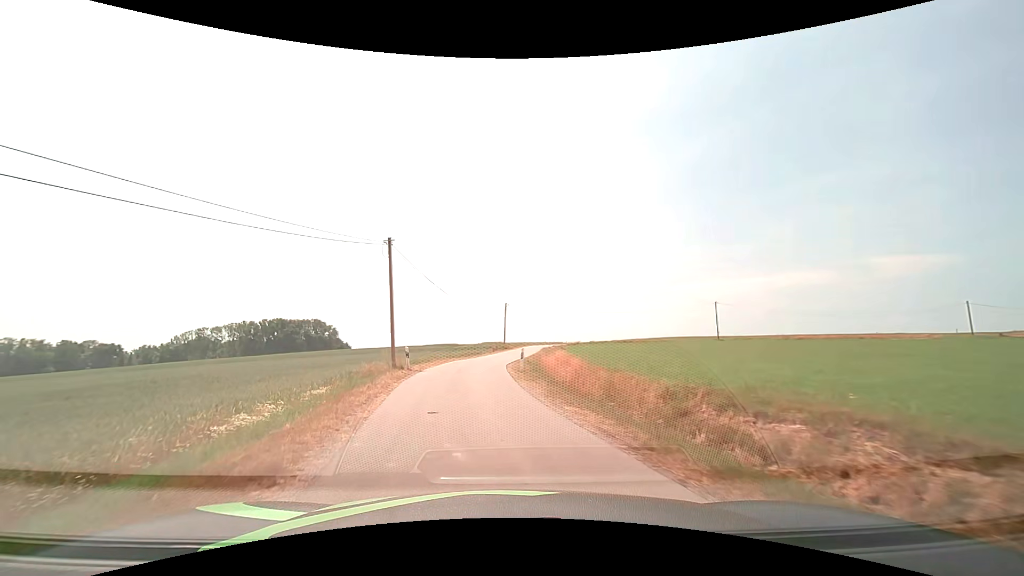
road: unclassified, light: Day
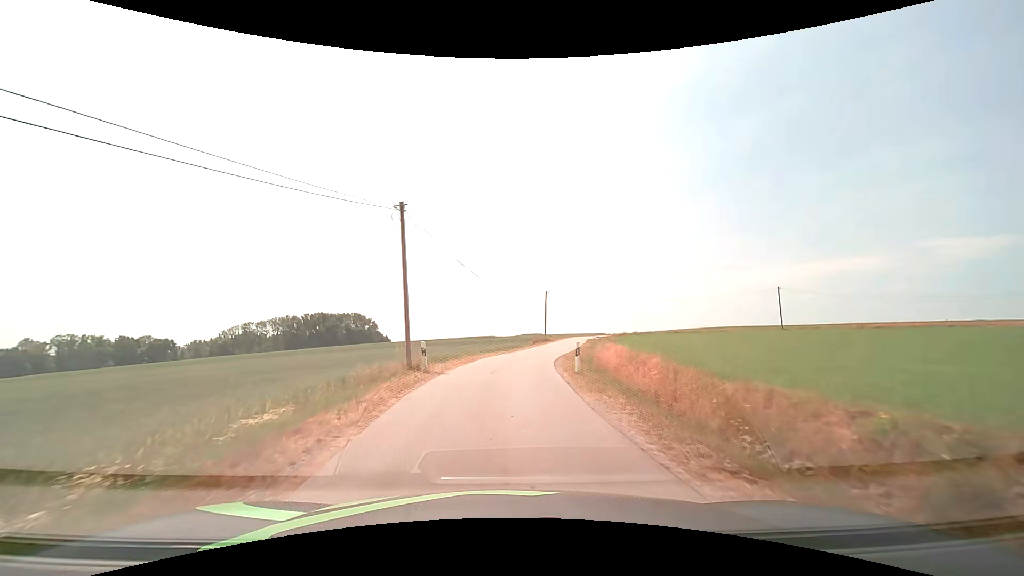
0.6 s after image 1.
(-0.3, +5.8) m; -5°
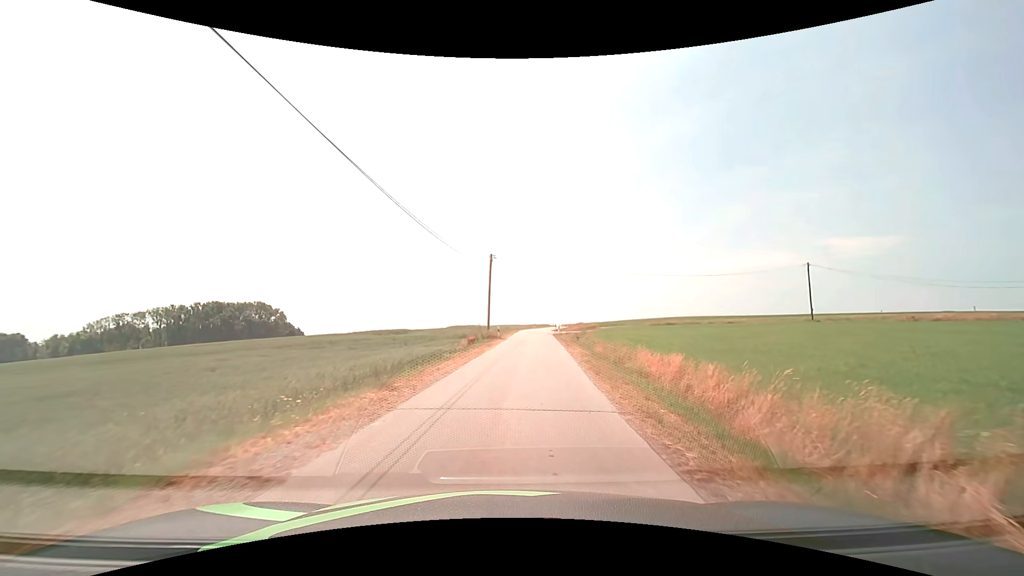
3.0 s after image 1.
(+0.6, +26.2) m; +8°
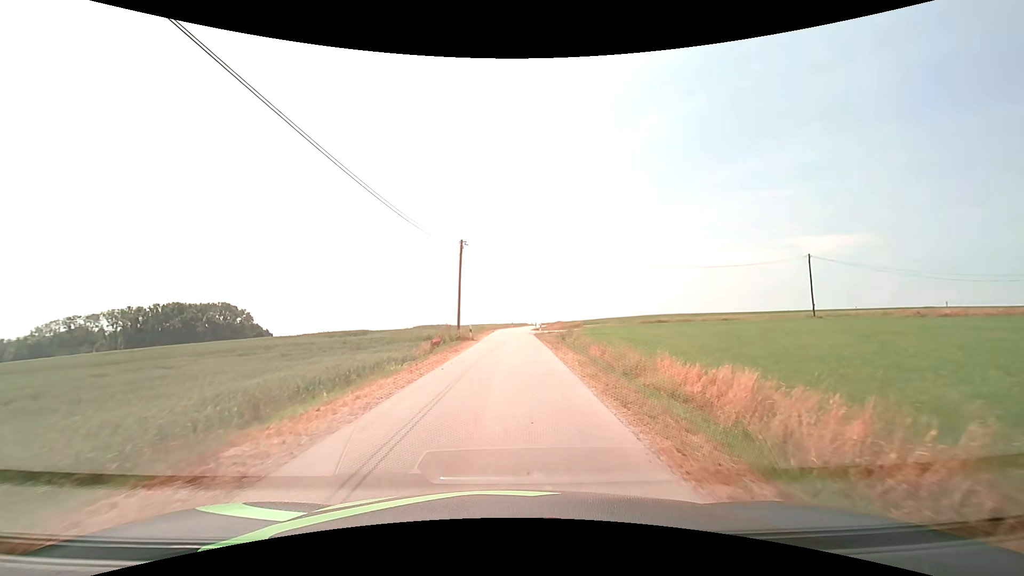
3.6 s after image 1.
(+0.1, +5.7) m; +2°
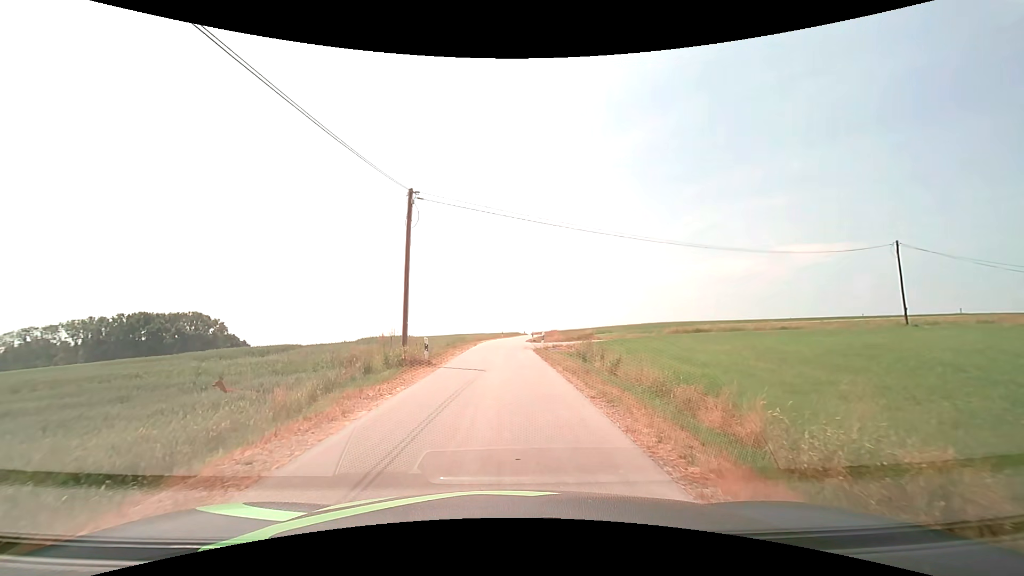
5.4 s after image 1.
(+0.2, +13.2) m; +1°
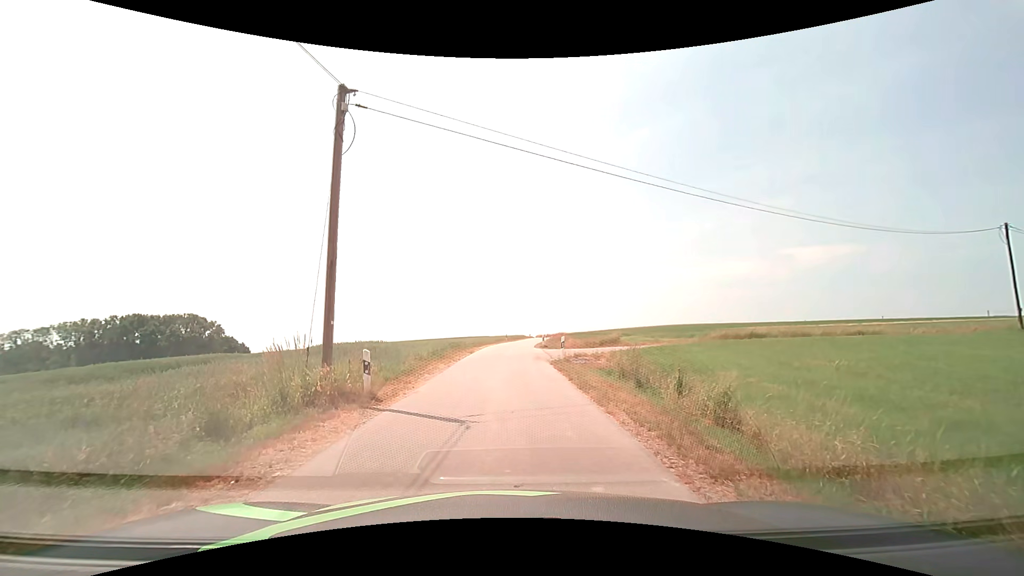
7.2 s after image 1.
(0.0, +7.8) m; 0°
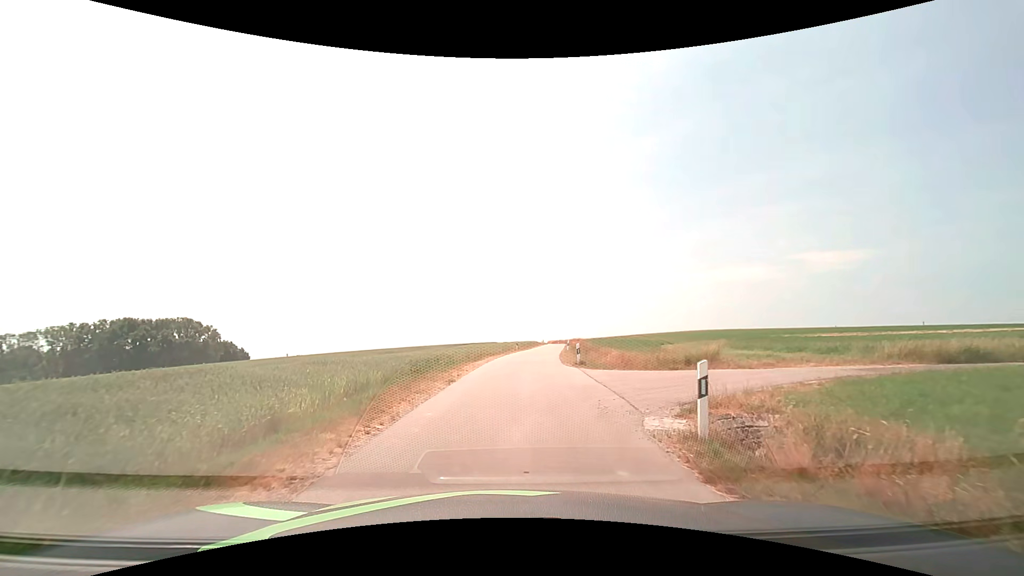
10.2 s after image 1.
(-0.1, +14.3) m; -1°
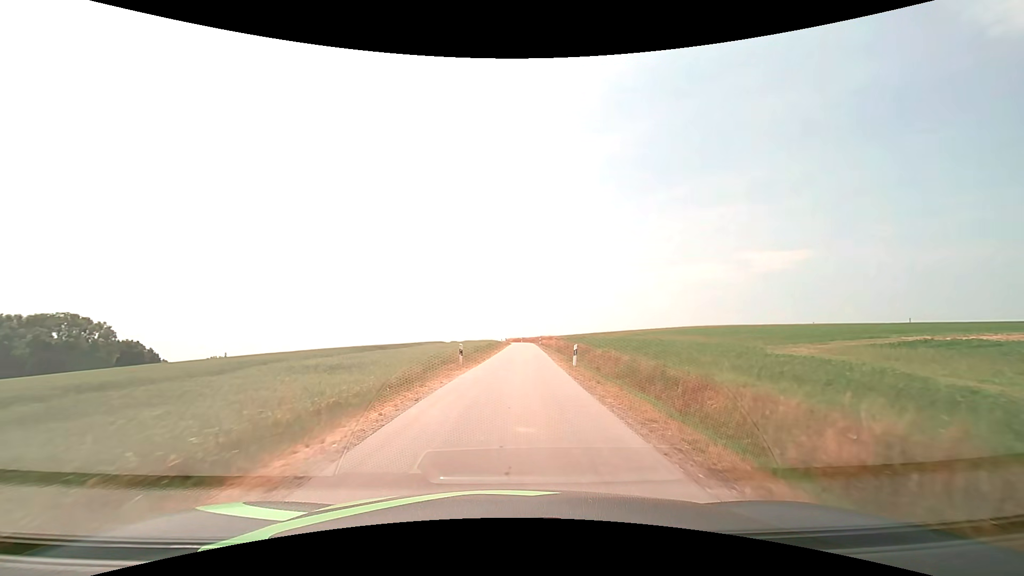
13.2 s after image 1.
(+0.8, +27.7) m; +5°
(0, +10) (0, +20) (+1, +30) (+1, +40) (+2, +50) (+2, +60) (+3, +70) (+3, +80) (+3, +90) (+3, +100) m
